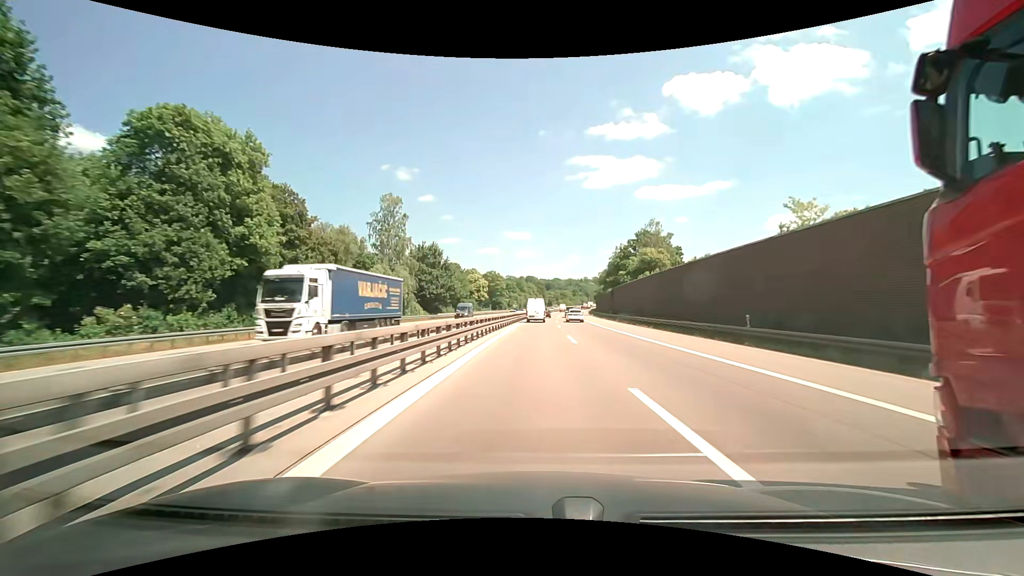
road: motorway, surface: asphalt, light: Day
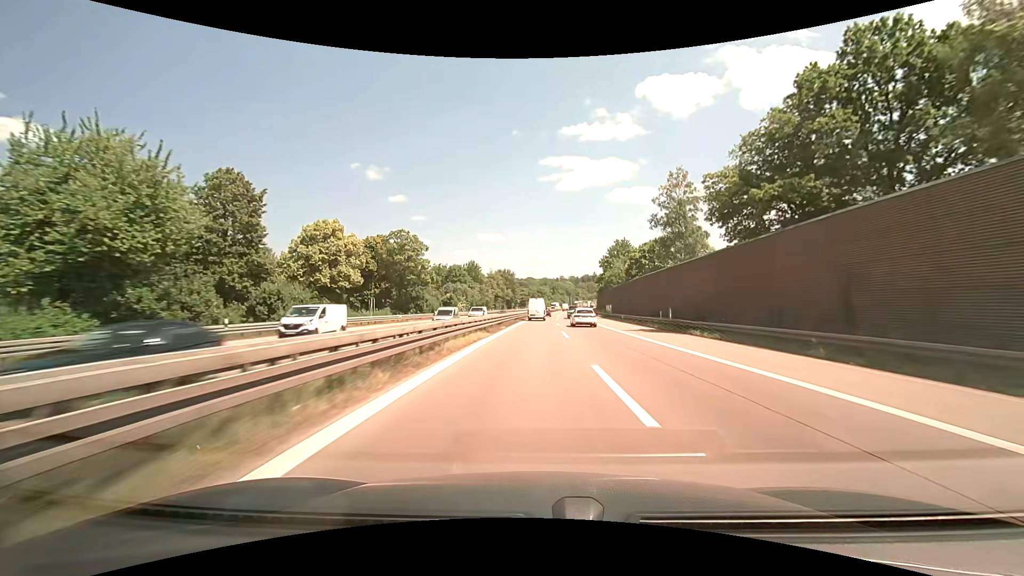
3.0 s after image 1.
(+4.6, +86.6) m; +6°
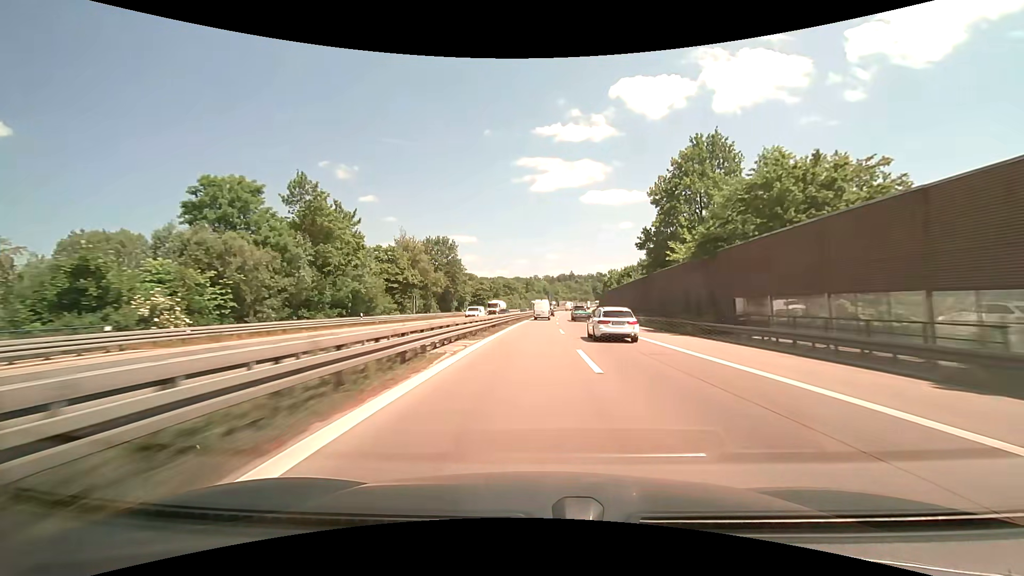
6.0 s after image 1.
(+2.0, +85.5) m; +3°
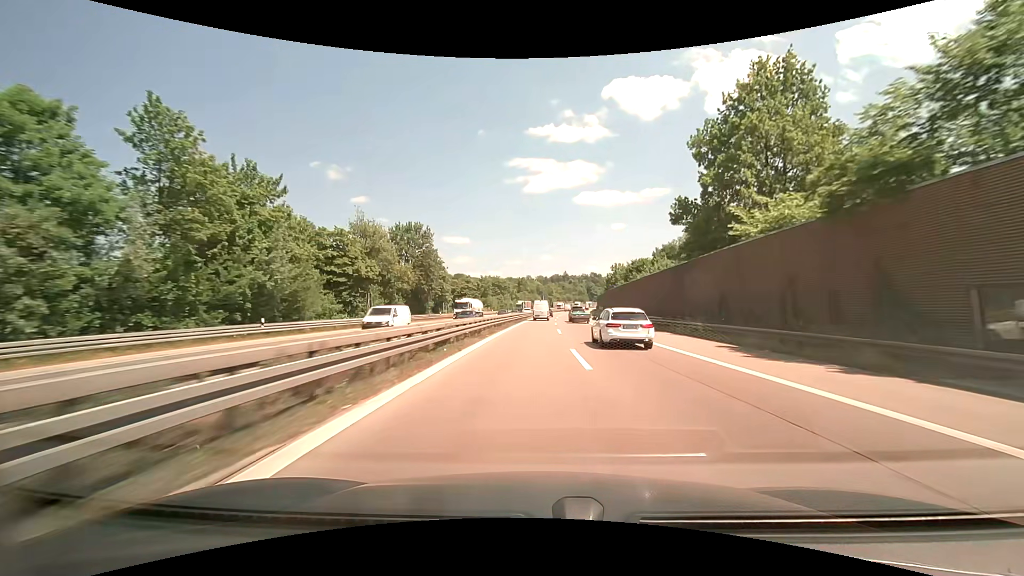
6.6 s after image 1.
(+0.1, +16.9) m; 0°
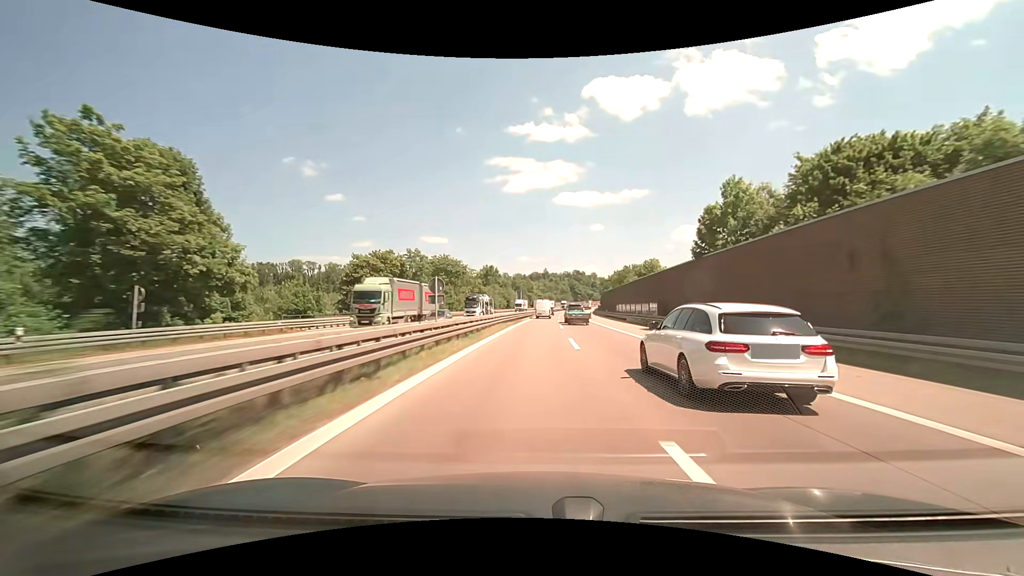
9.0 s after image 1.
(+0.8, +66.9) m; +1°
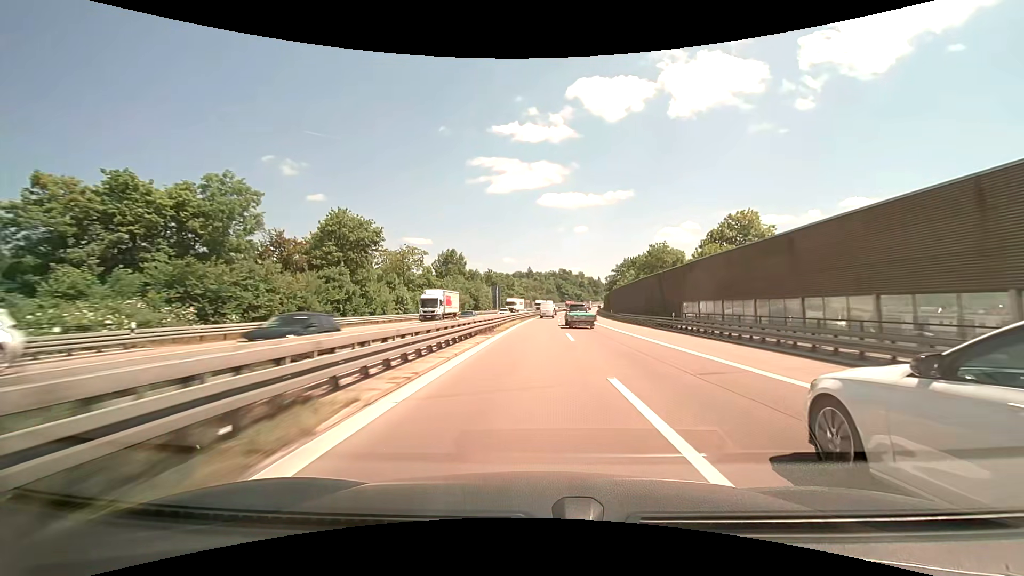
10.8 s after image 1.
(+0.8, +48.9) m; +2°
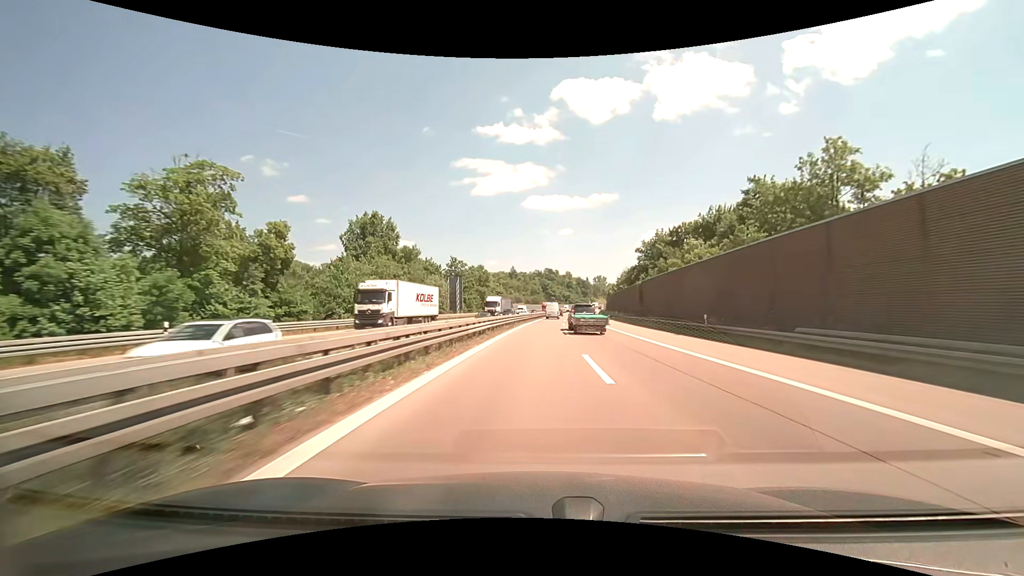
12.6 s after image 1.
(+0.7, +48.7) m; +2°
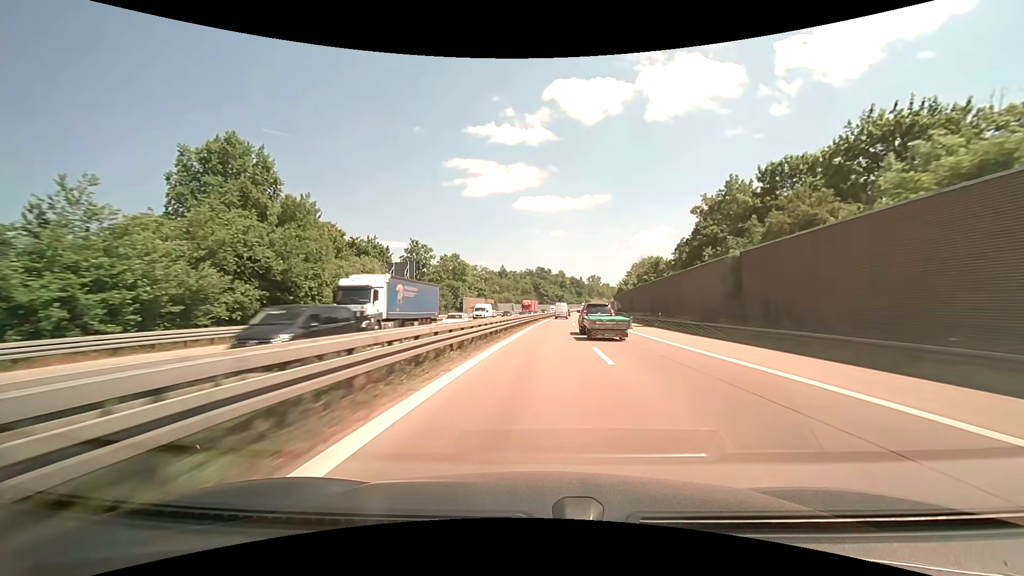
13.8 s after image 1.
(+0.4, +33.0) m; +1°
